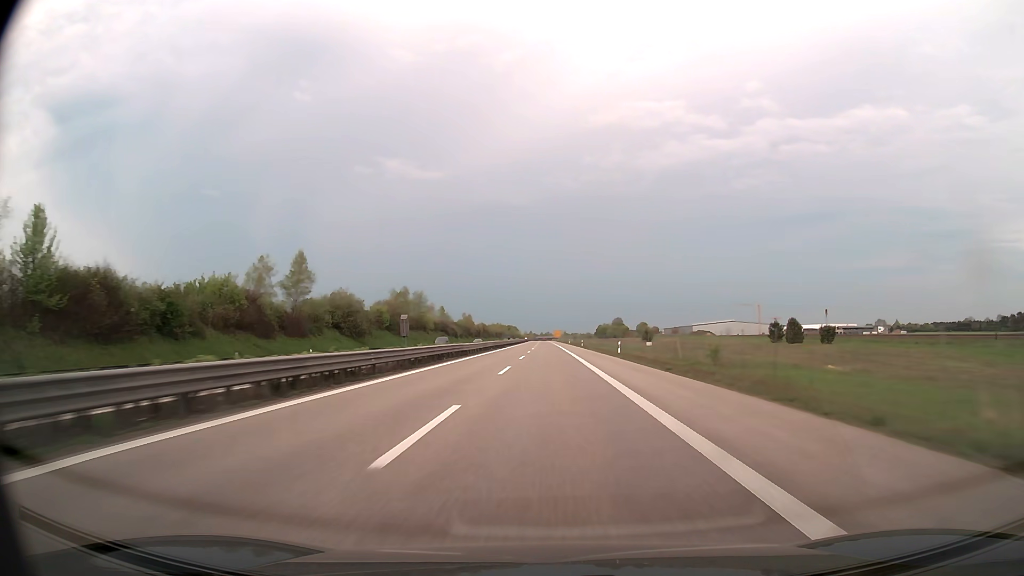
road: trunk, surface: asphalt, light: Day
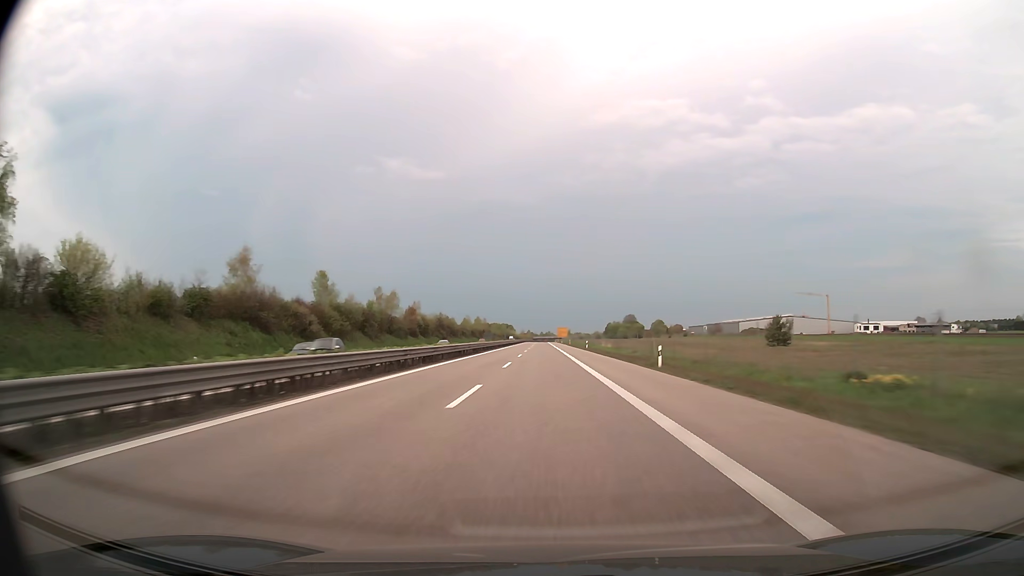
(-0.1, +119.0) m; 0°
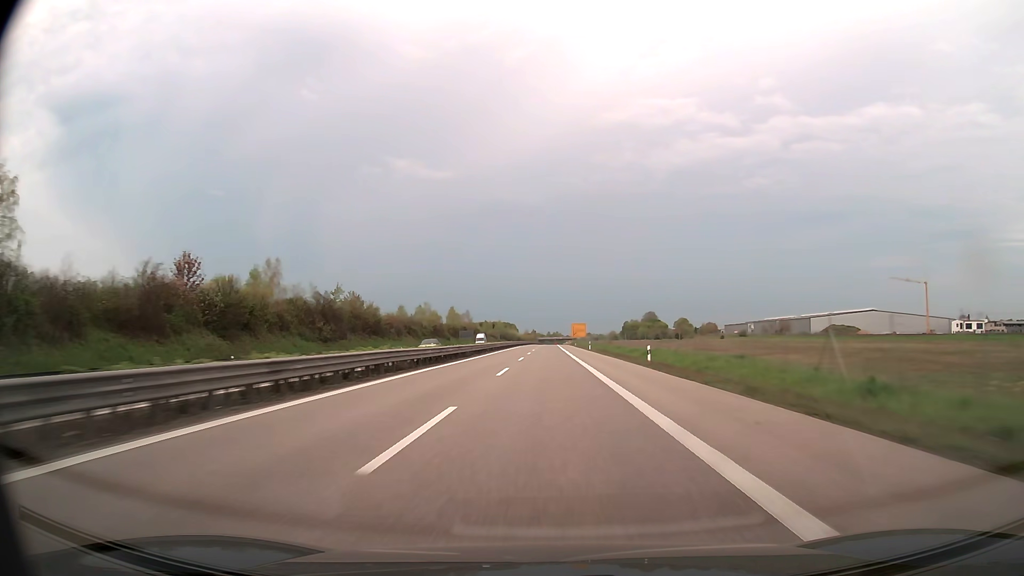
(-0.5, +95.3) m; -1°
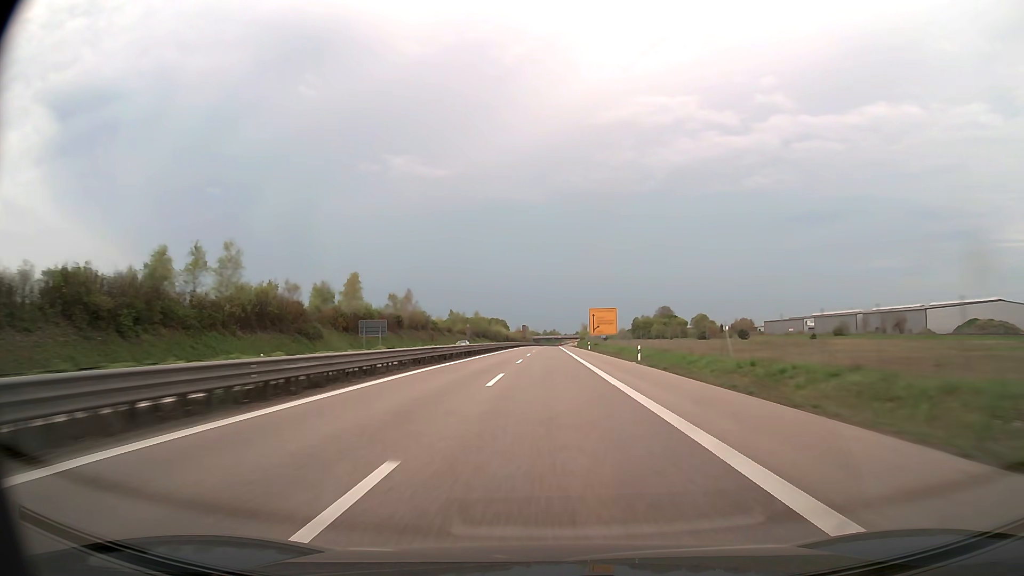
(0.0, +95.3) m; 0°
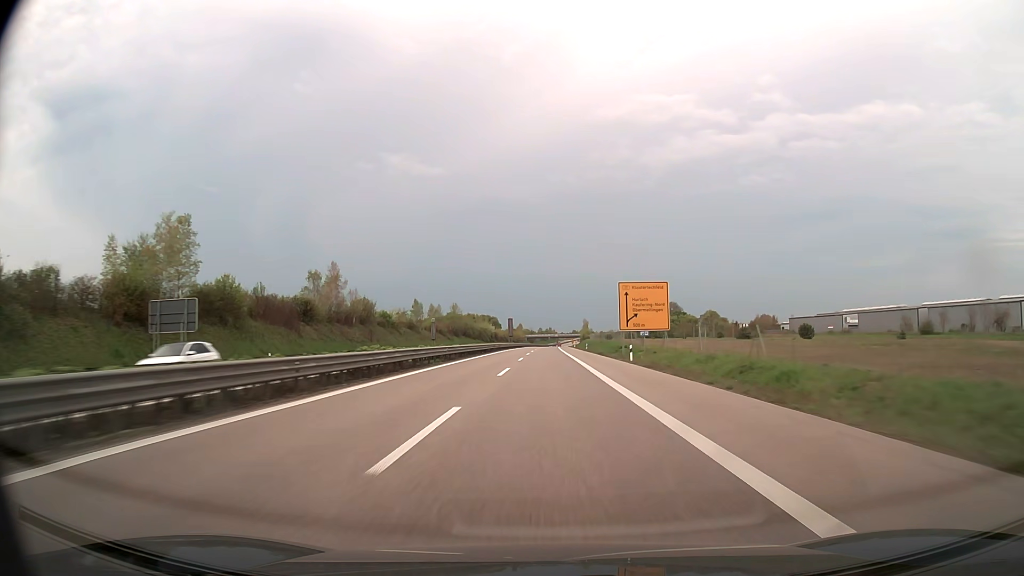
(+0.2, +47.7) m; 0°
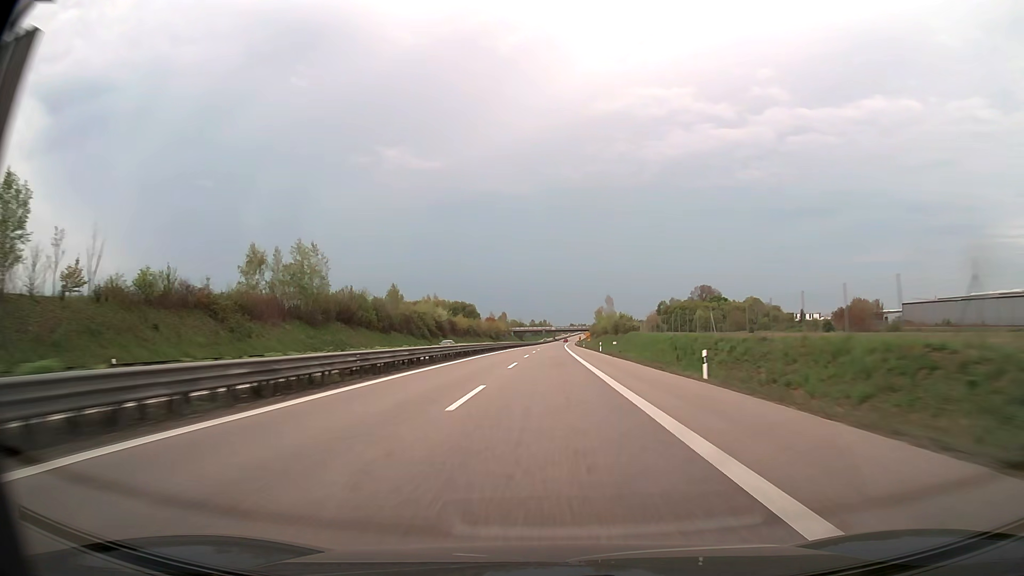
(+0.3, +119.3) m; 0°
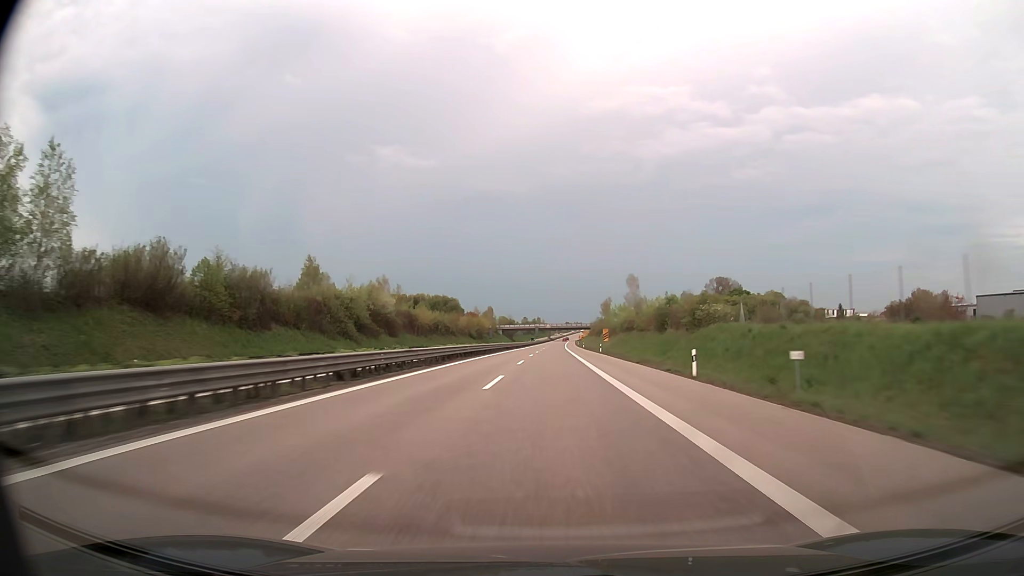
(+0.2, +47.7) m; 0°
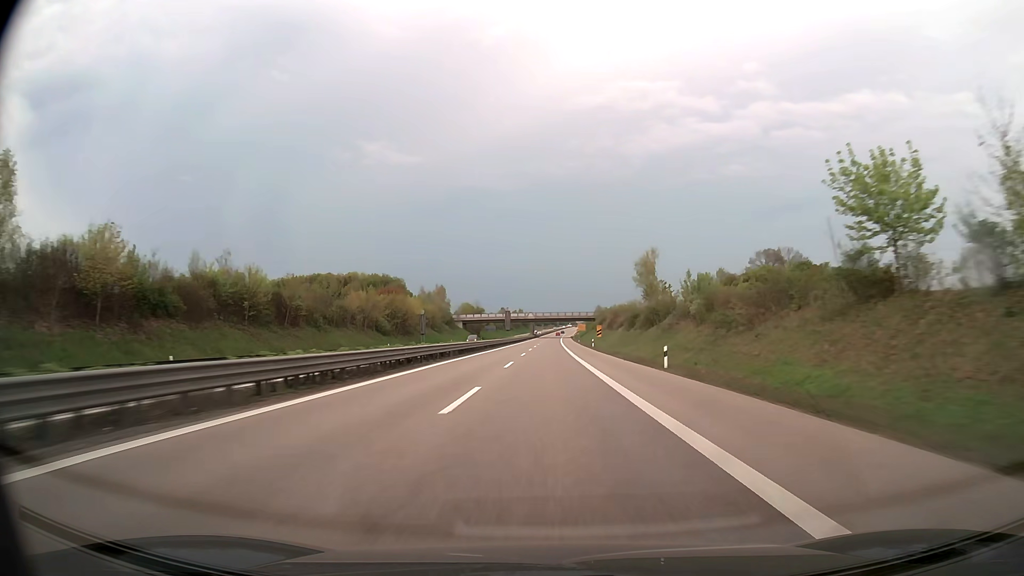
(+1.1, +95.5) m; +1°
(0, +10) (0, +20) (0, +30) (0, +40) (0, +50) (0, +60) (0, +70) (0, +80) (0, +90) (+1, +100) m
